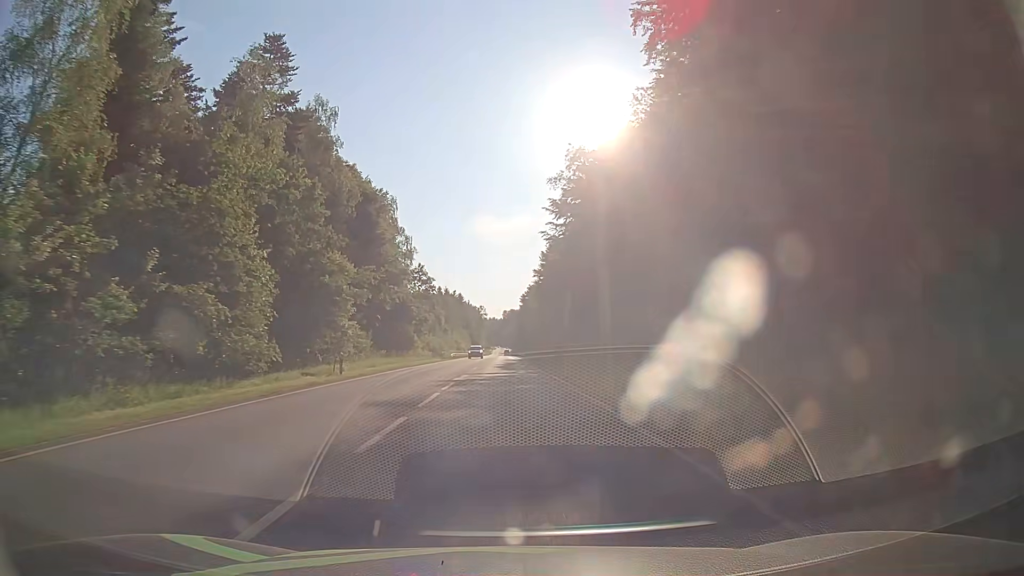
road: secondary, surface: asphalt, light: Day
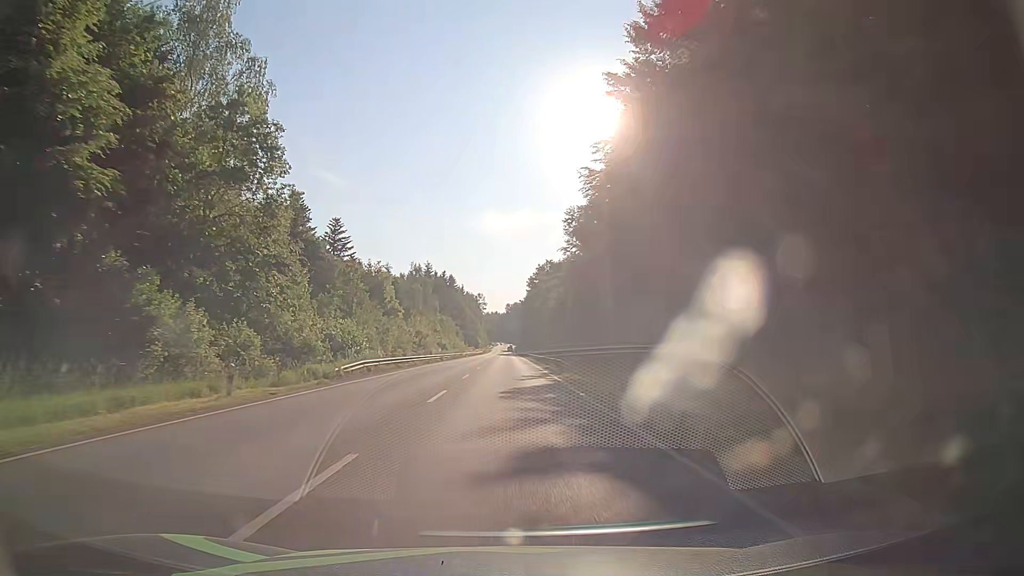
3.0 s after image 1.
(-0.1, +58.5) m; 0°
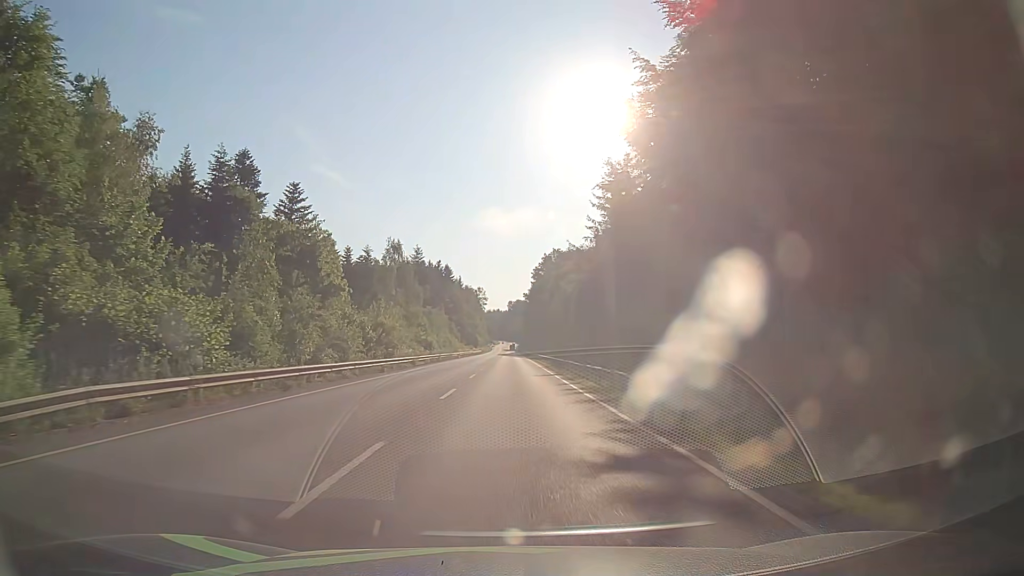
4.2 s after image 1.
(-0.2, +23.1) m; 0°
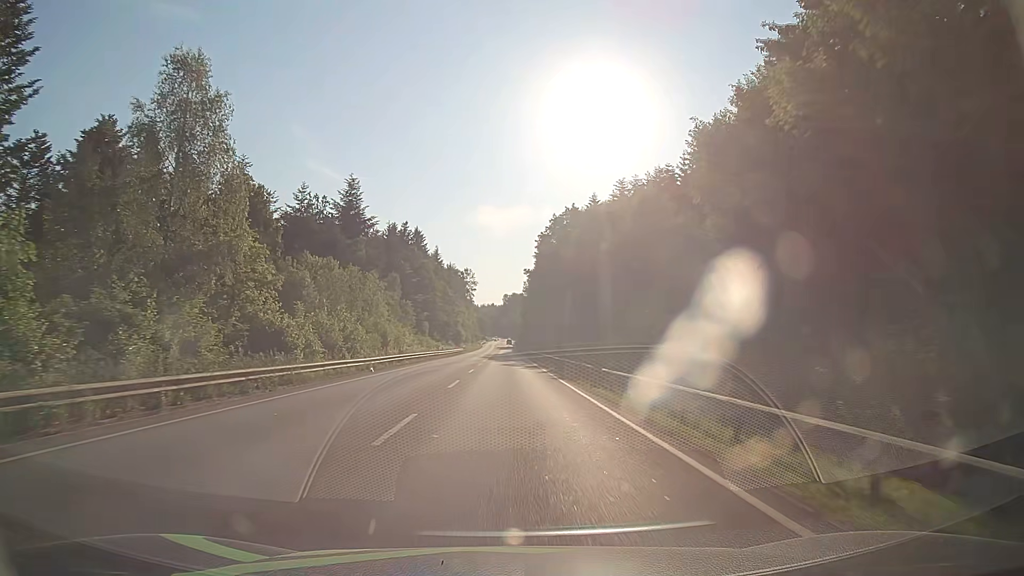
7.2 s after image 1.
(+0.5, +56.7) m; 0°
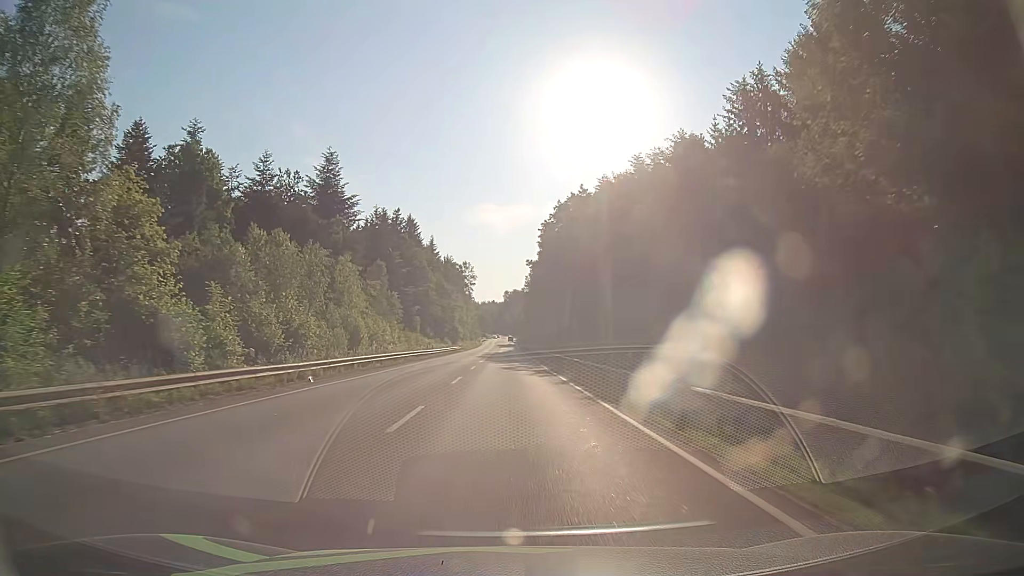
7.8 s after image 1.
(0.0, +11.2) m; 0°
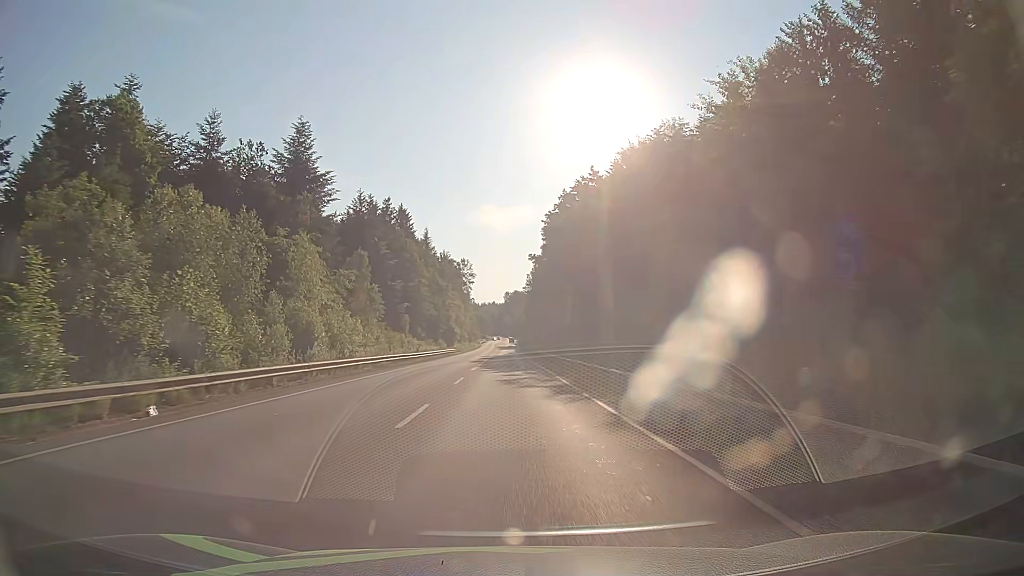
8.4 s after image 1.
(0.0, +11.2) m; 0°
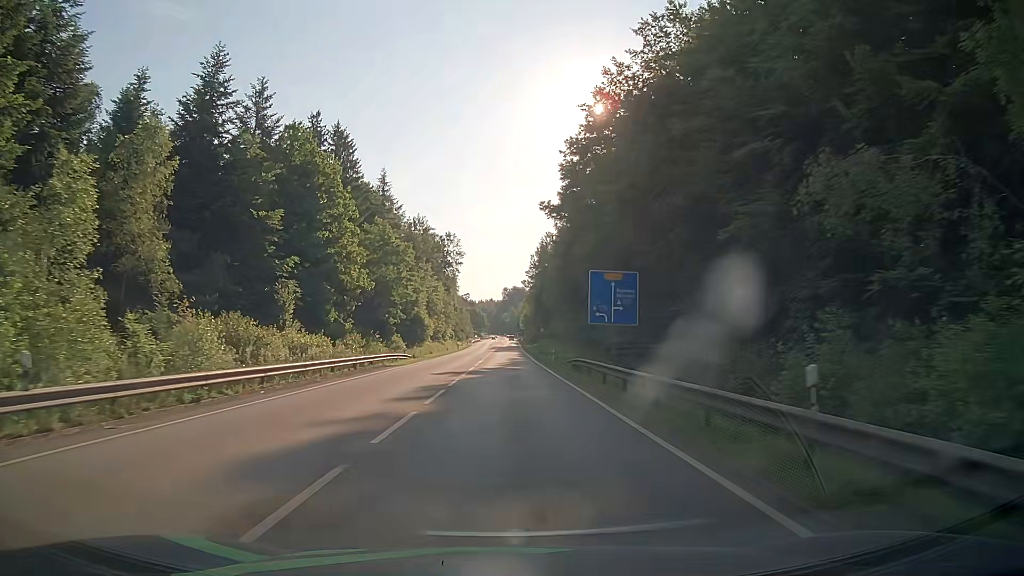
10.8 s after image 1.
(+0.2, +44.6) m; 0°
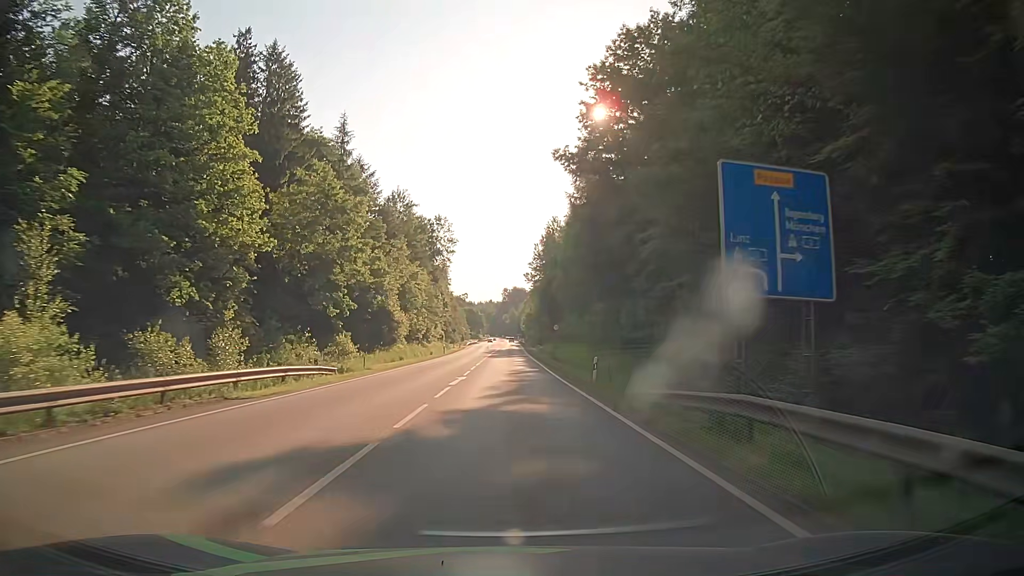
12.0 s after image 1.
(+0.1, +22.2) m; 0°
(0, +10) (0, +20) (0, +30) (0, +40) (0, +50) (0, +60) (0, +70) (0, +80) (0, +90) (+1, +100) m
